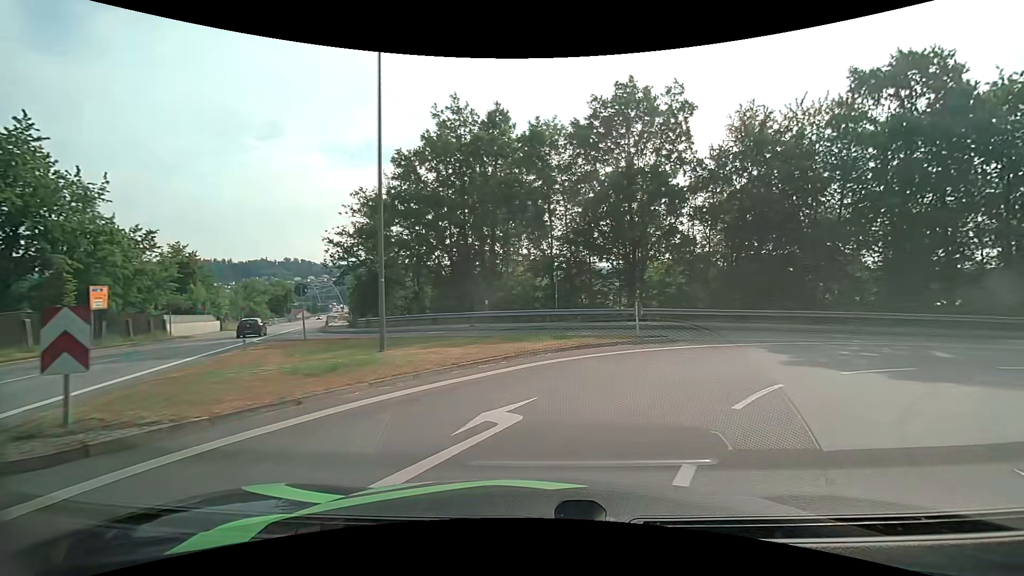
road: primary_link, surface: asphalt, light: Day
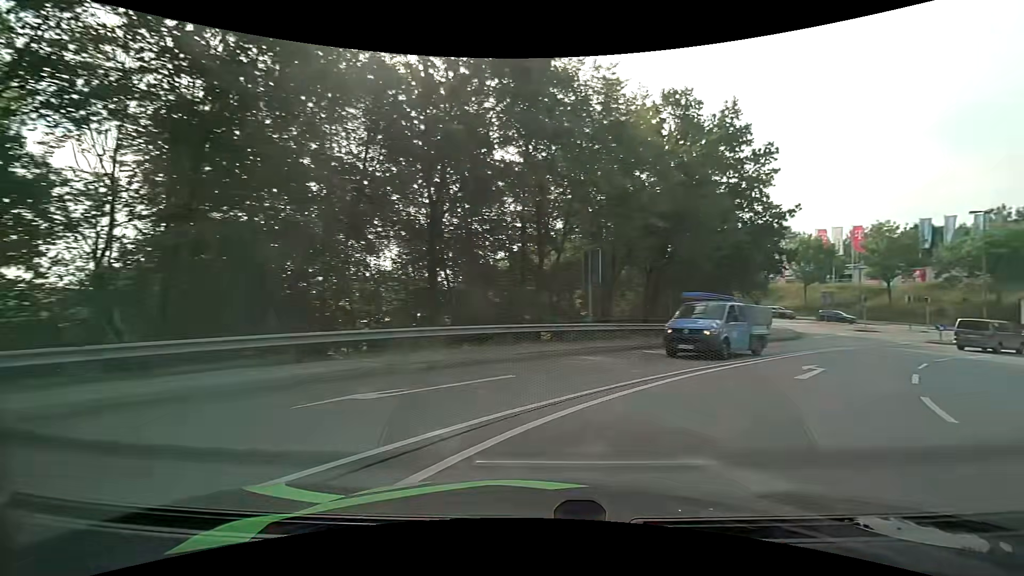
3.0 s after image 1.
(+6.7, +16.5) m; +51°
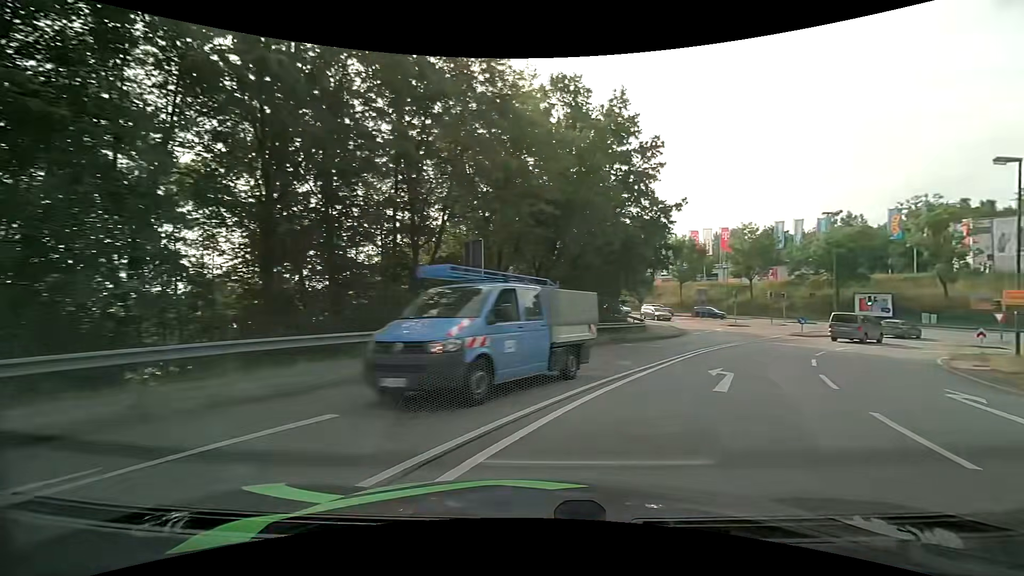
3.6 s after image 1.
(+0.4, +3.6) m; +12°
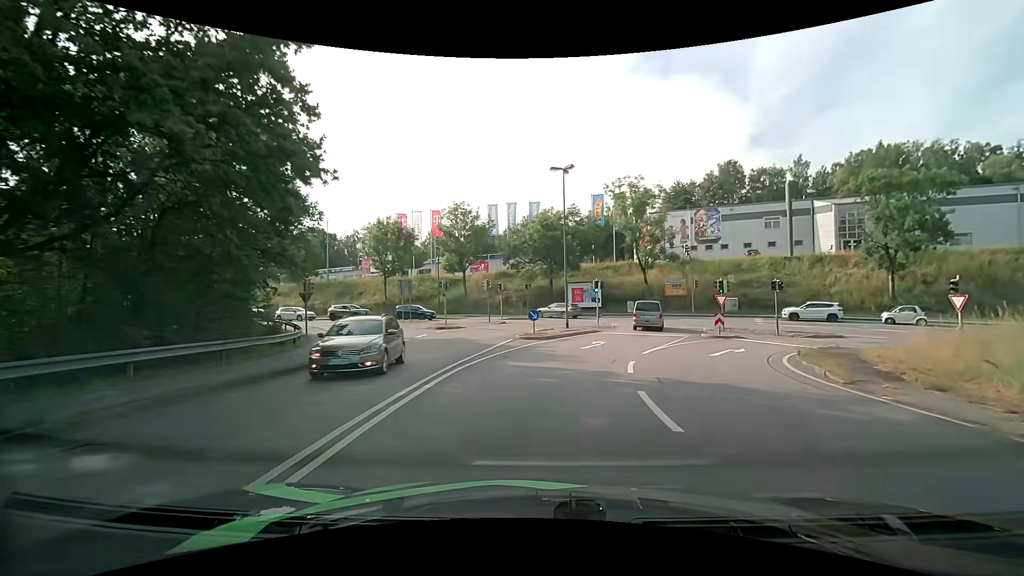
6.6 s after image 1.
(+6.3, +17.6) m; +31°
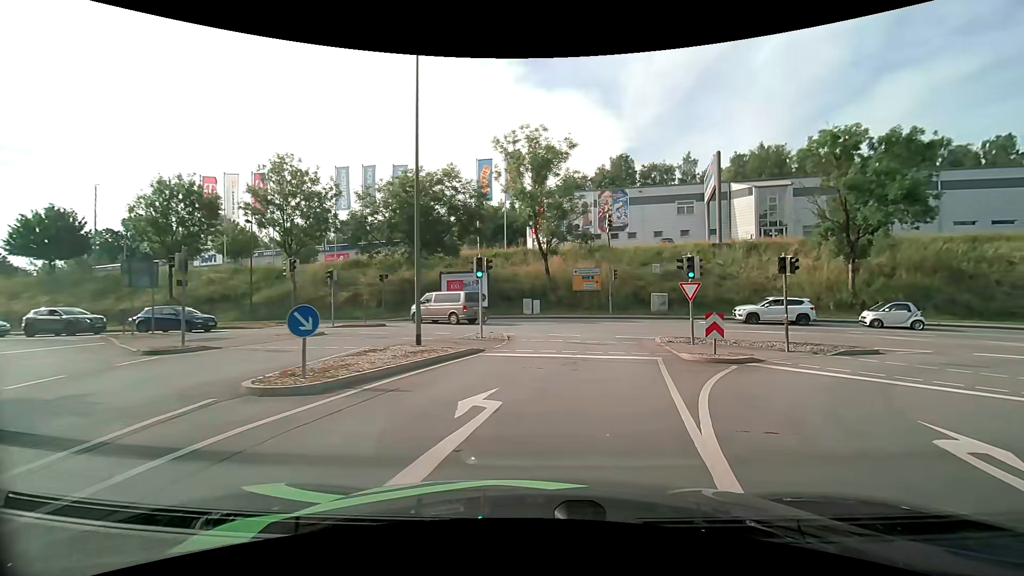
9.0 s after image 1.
(+1.6, +15.9) m; +13°
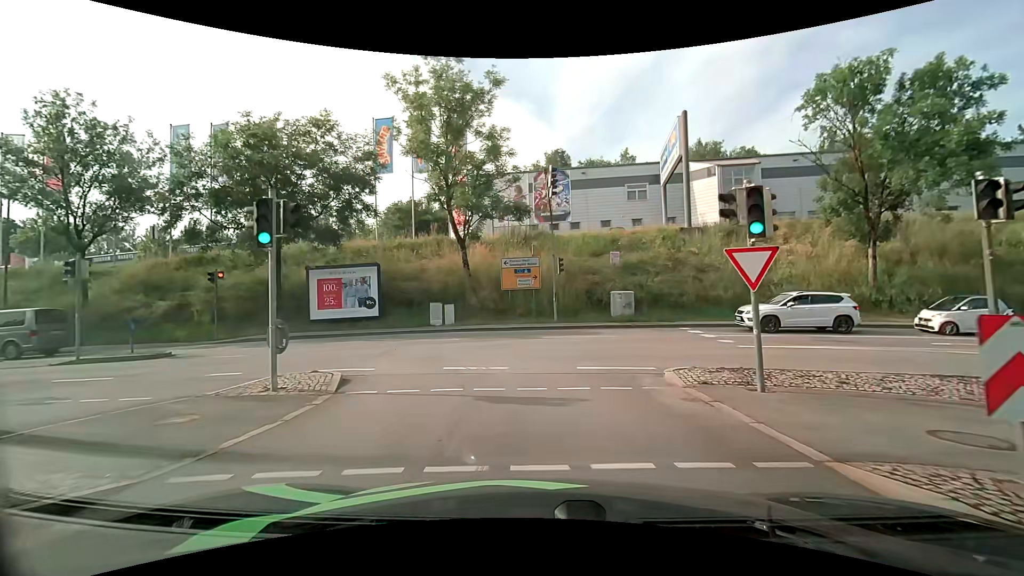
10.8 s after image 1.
(+1.0, +11.5) m; +8°
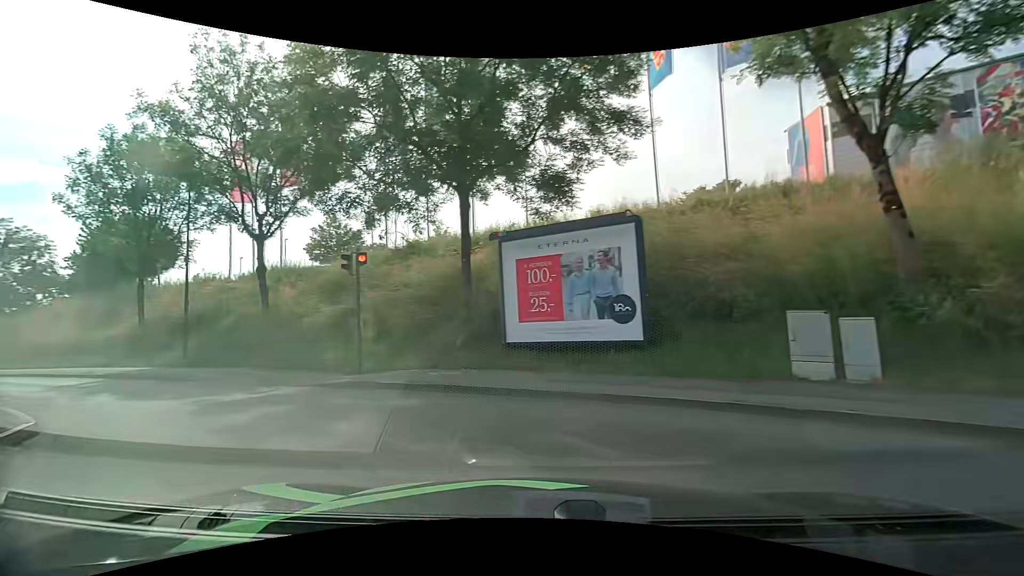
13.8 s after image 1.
(-2.6, +15.7) m; -32°
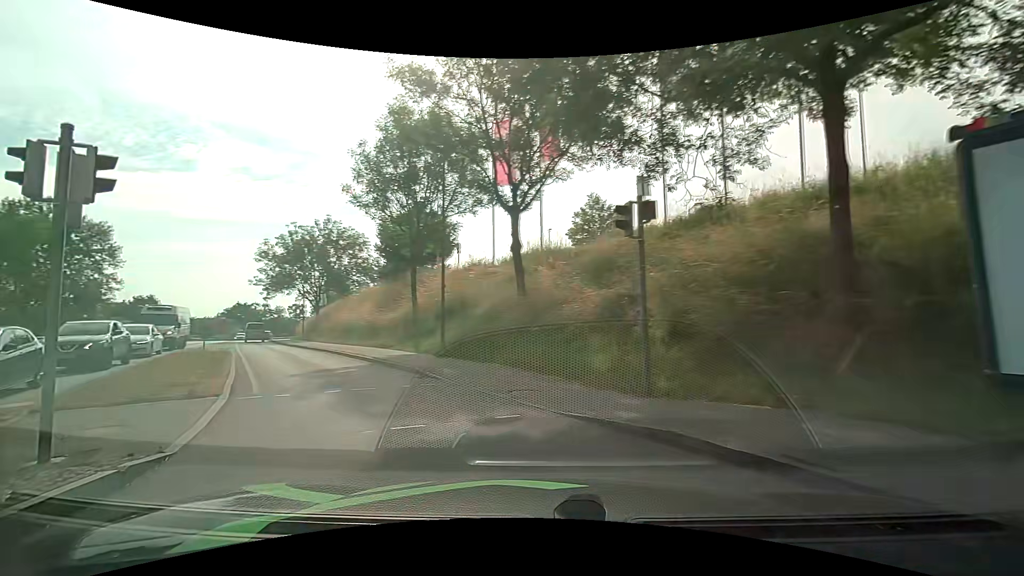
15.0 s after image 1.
(-1.6, +5.5) m; -30°
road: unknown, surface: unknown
(-3, +9) (-8, +18) (-14, +26) (-19, +35) (-25, +43) (-30, +51) (-36, +60) (-41, +68) (-45, +77) (-49, +86) m
